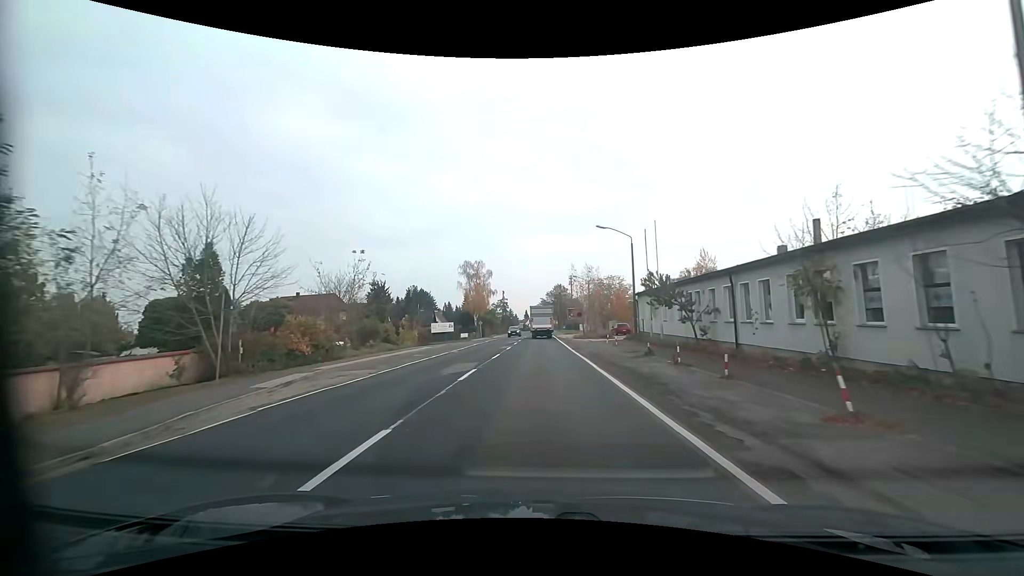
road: primary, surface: asphalt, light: Day
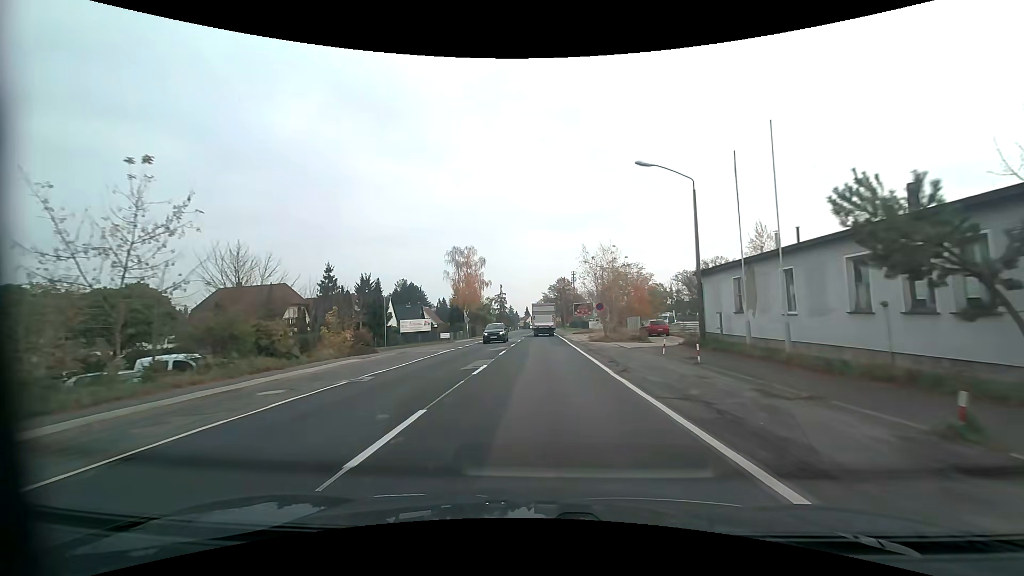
(-0.1, +16.6) m; 0°
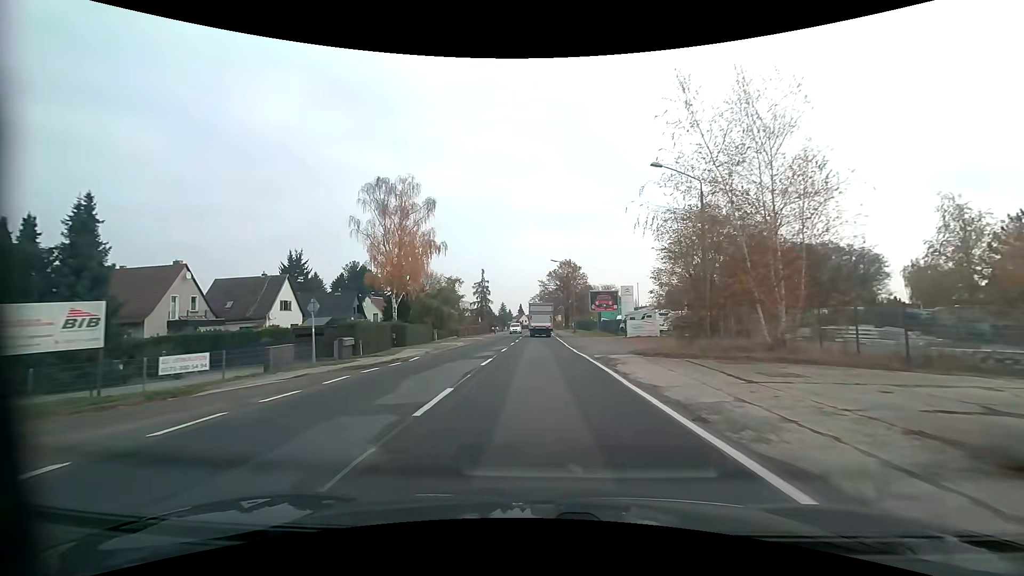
(0.0, +42.4) m; 0°
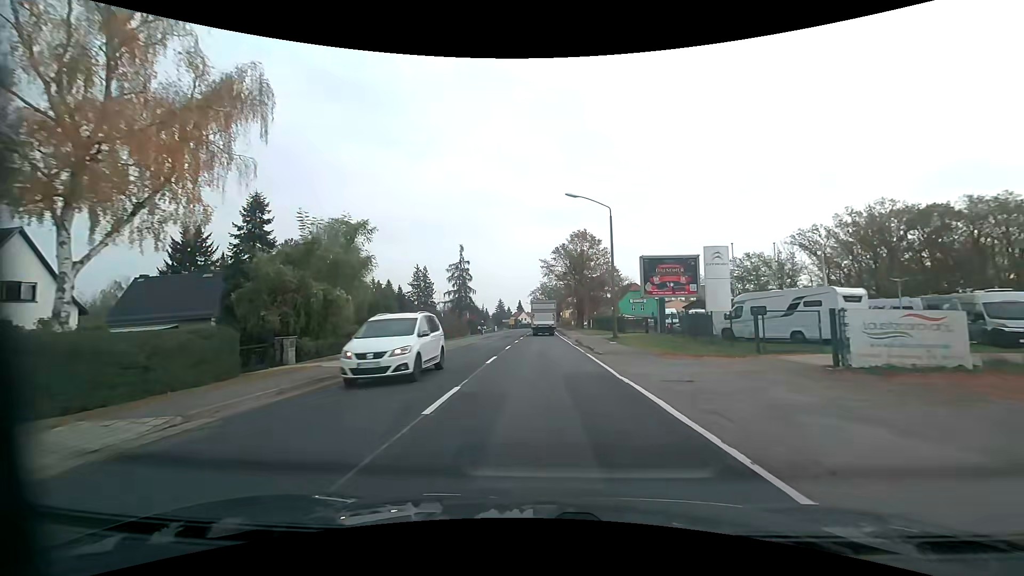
(+0.1, +33.6) m; 0°
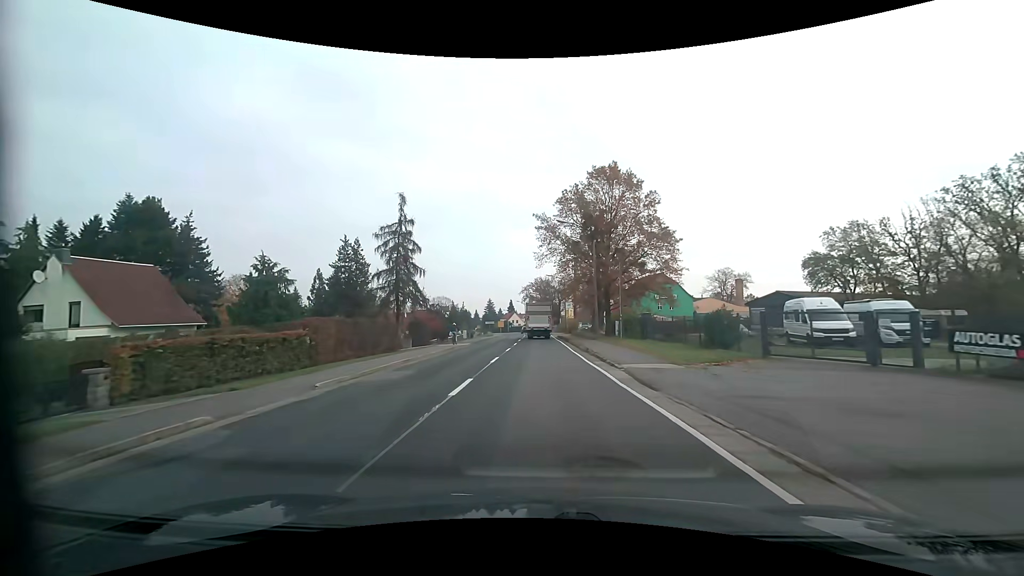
(+0.2, +33.5) m; +1°
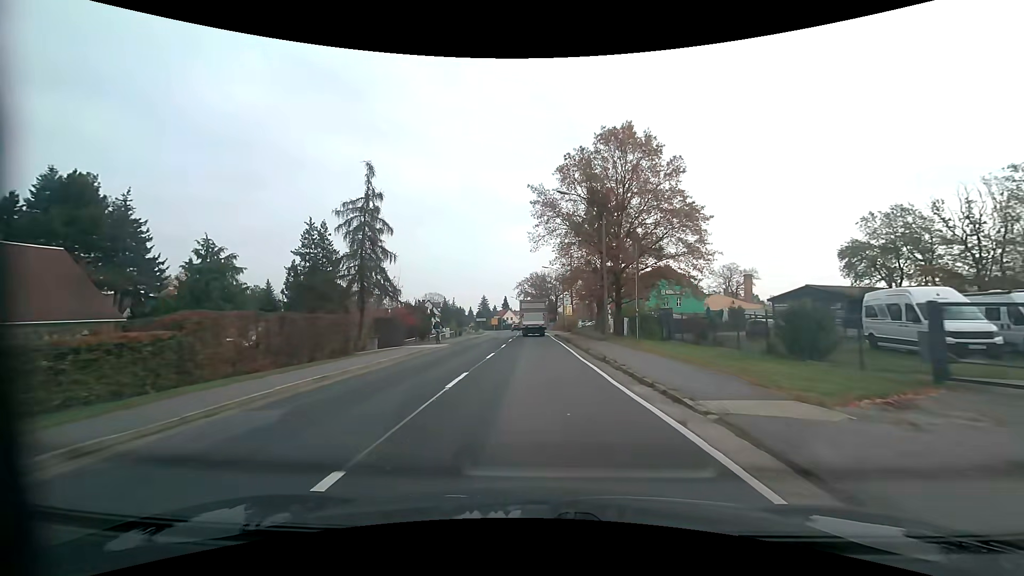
(0.0, +8.3) m; +1°
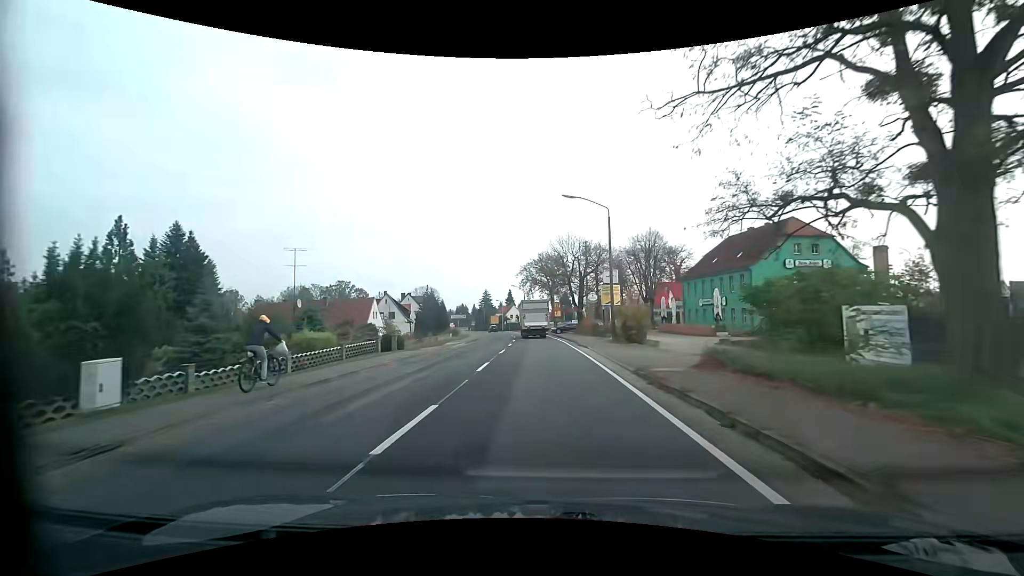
(-0.2, +41.0) m; -1°
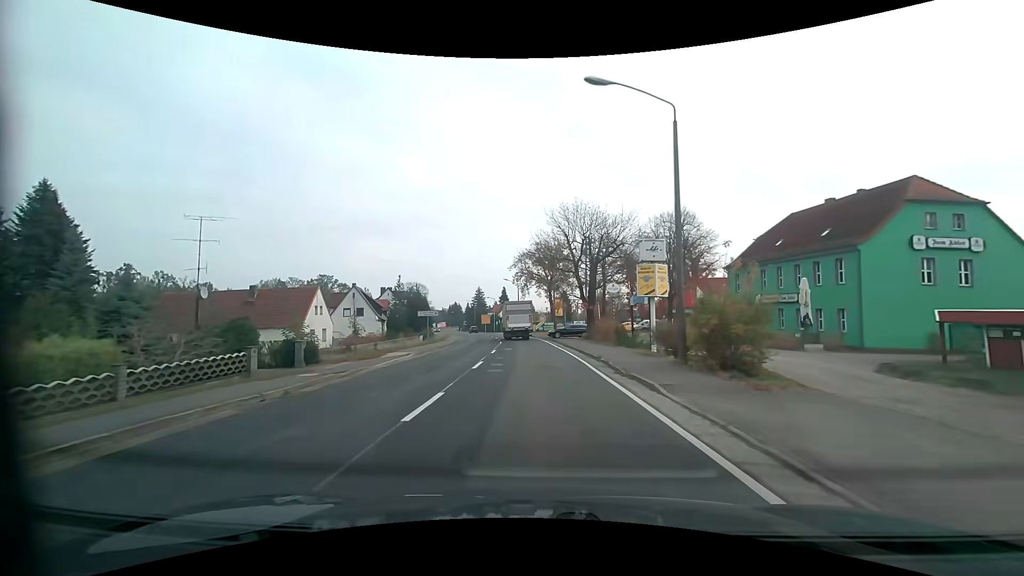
(-0.1, +16.1) m; 0°
